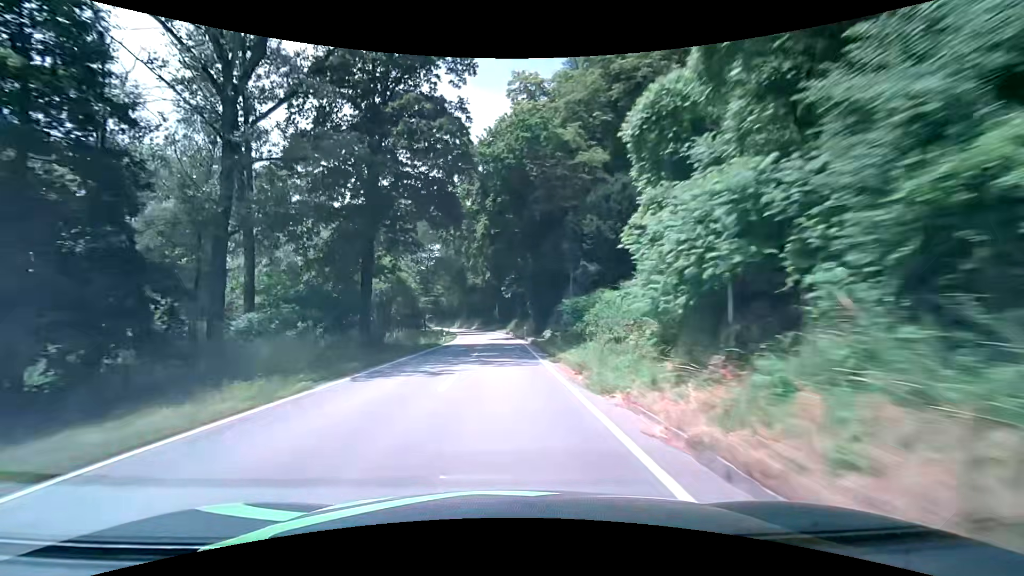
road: secondary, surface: asphalt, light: Day
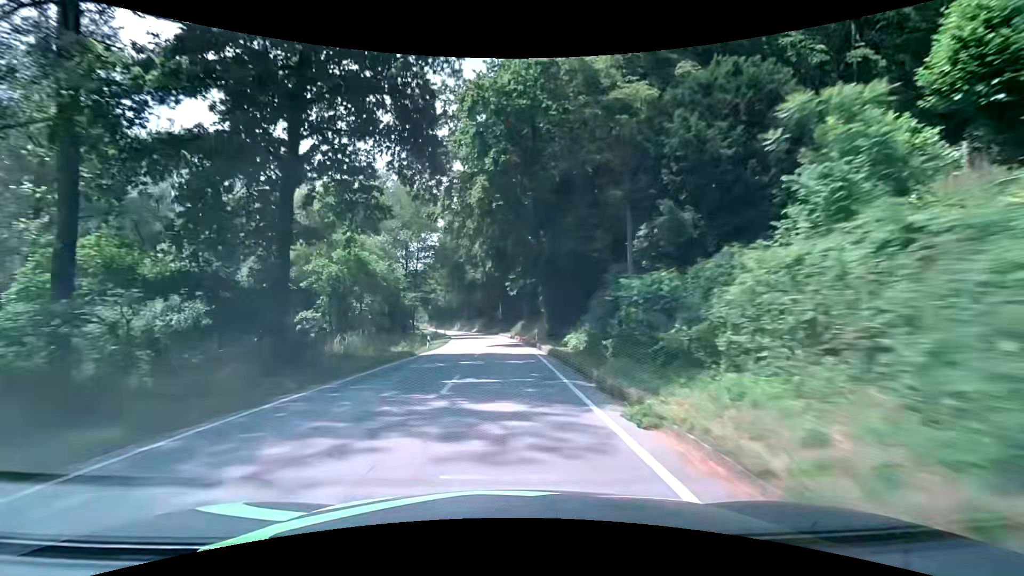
(-0.1, +11.7) m; 0°
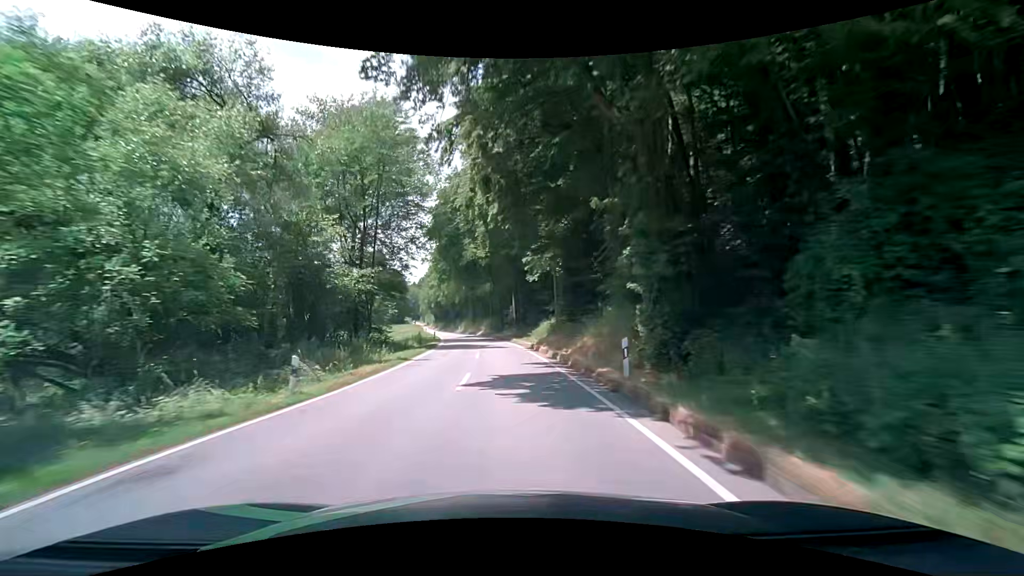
(-0.3, +23.5) m; -2°
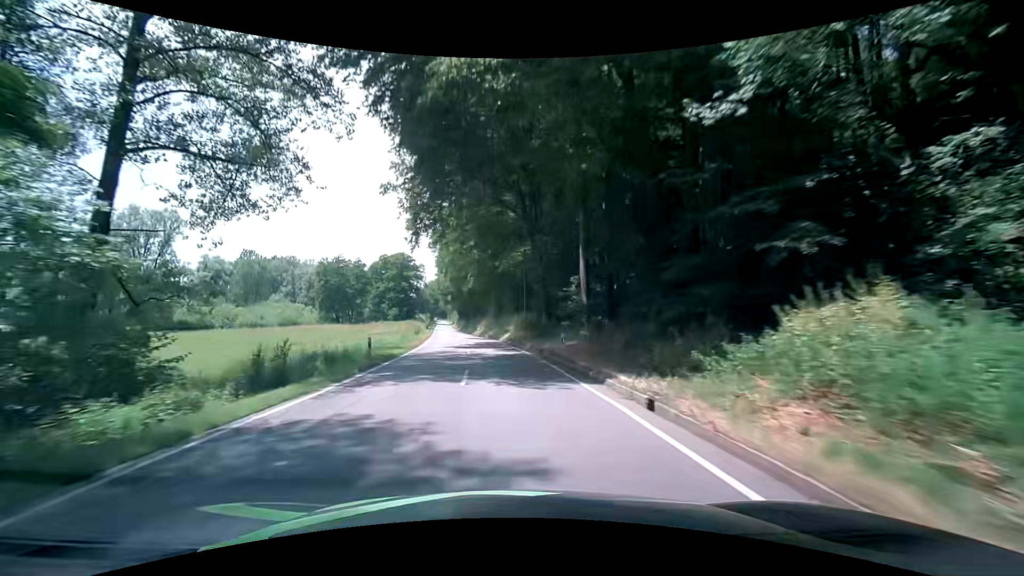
(-1.0, +35.4) m; -3°
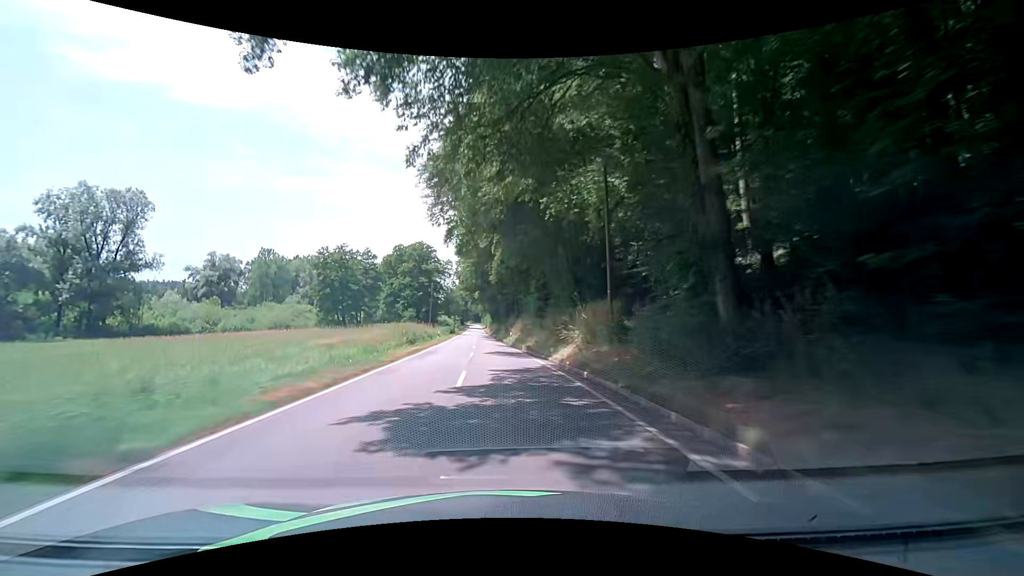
(-0.8, +23.7) m; -4°
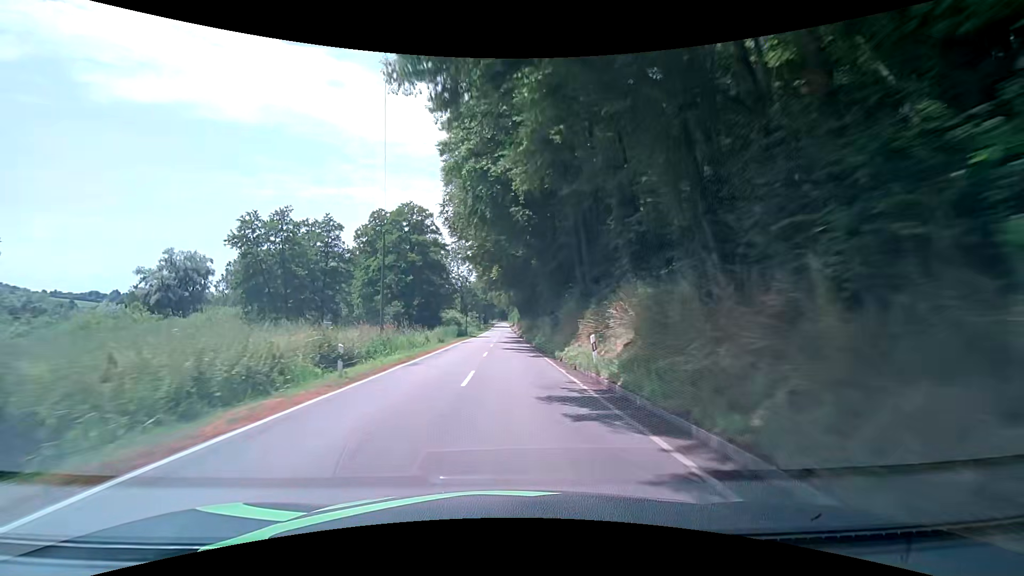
(-1.5, +35.6) m; -4°
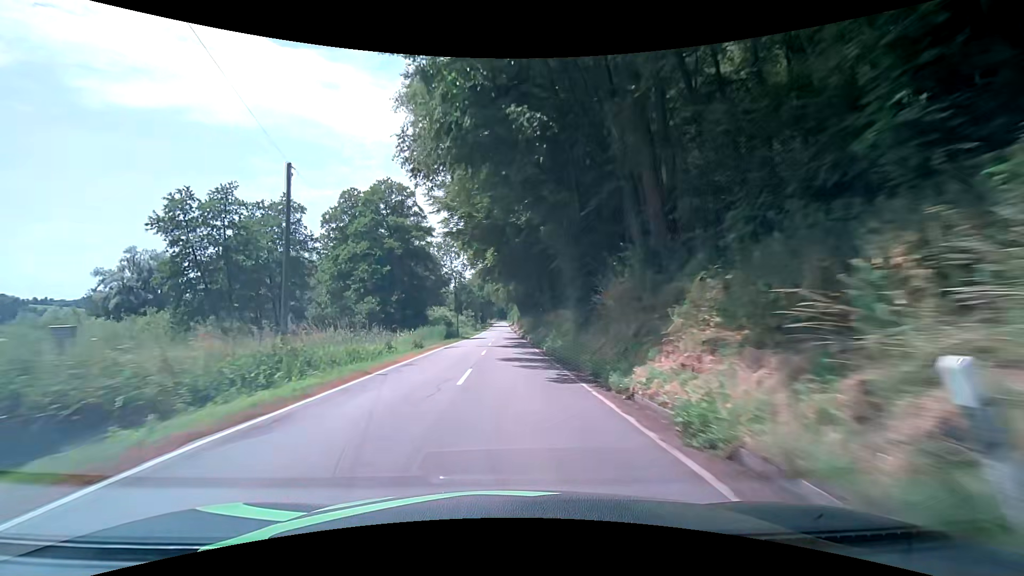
(0.0, +11.9) m; -1°
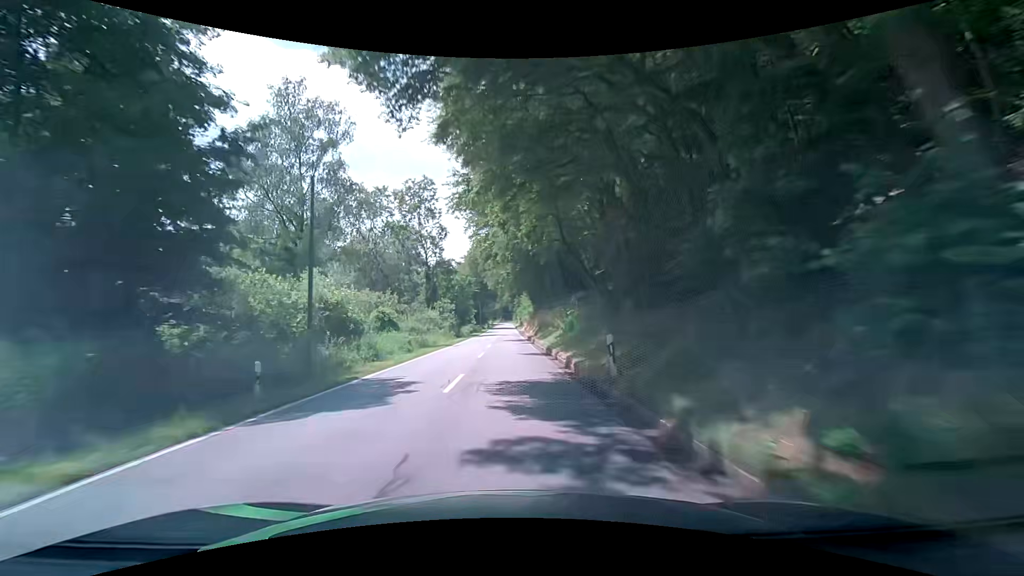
(+0.7, +48.0) m; -1°
(0, +10) (0, +20) (+1, +30) (+1, +40) (+1, +50) (+1, +60) (+1, +70) (+1, +80) (+1, +90) (+2, +100) m
